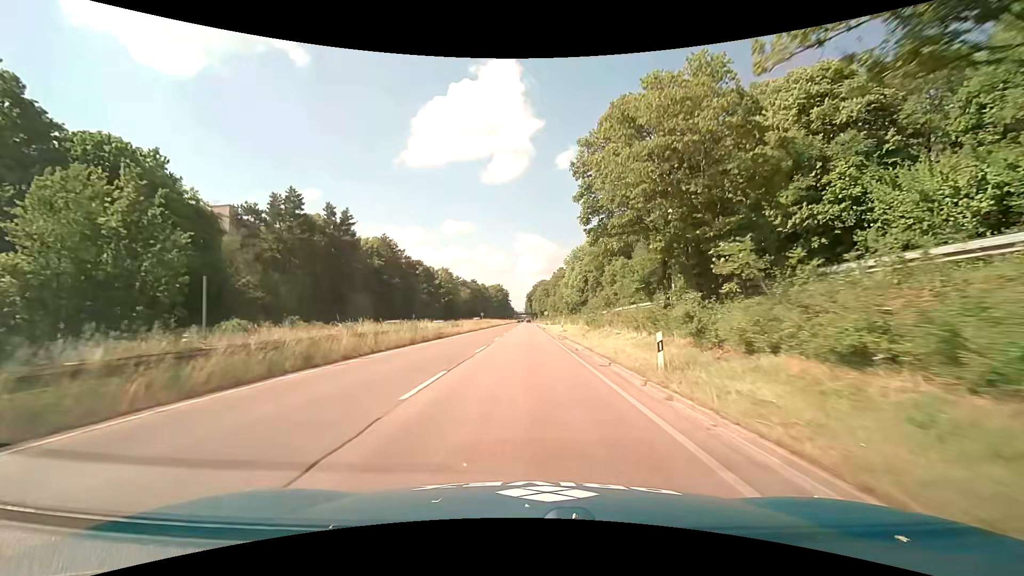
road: trunk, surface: asphalt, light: Day
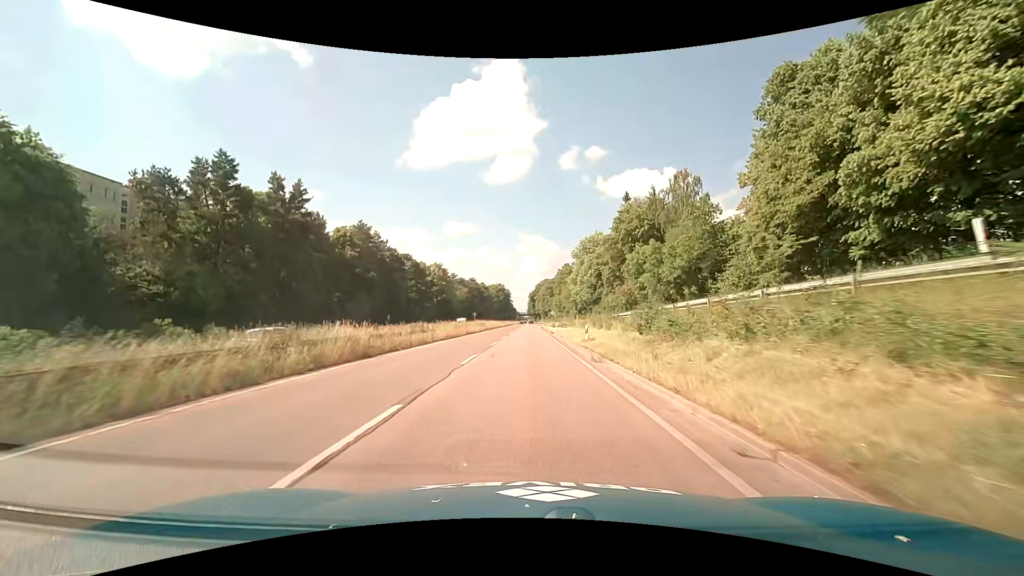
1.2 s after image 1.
(0.0, +16.8) m; 0°
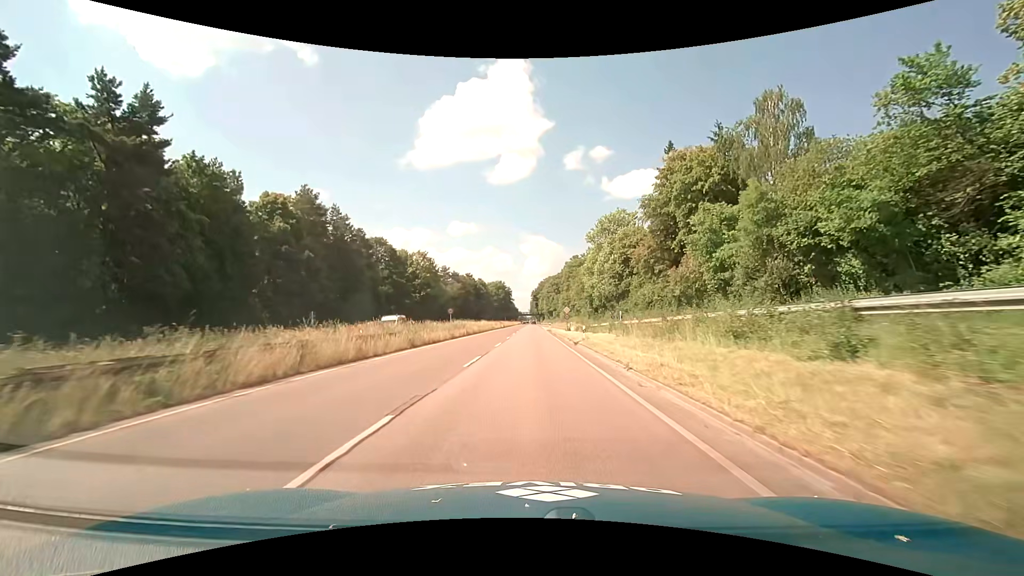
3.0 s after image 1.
(0.0, +25.0) m; 0°
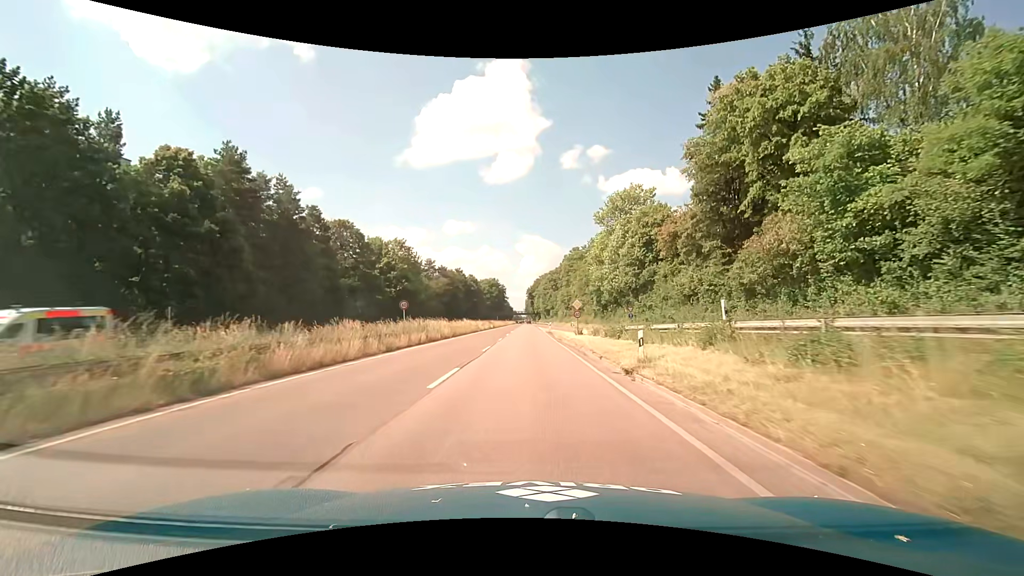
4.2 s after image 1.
(+0.2, +16.9) m; +1°
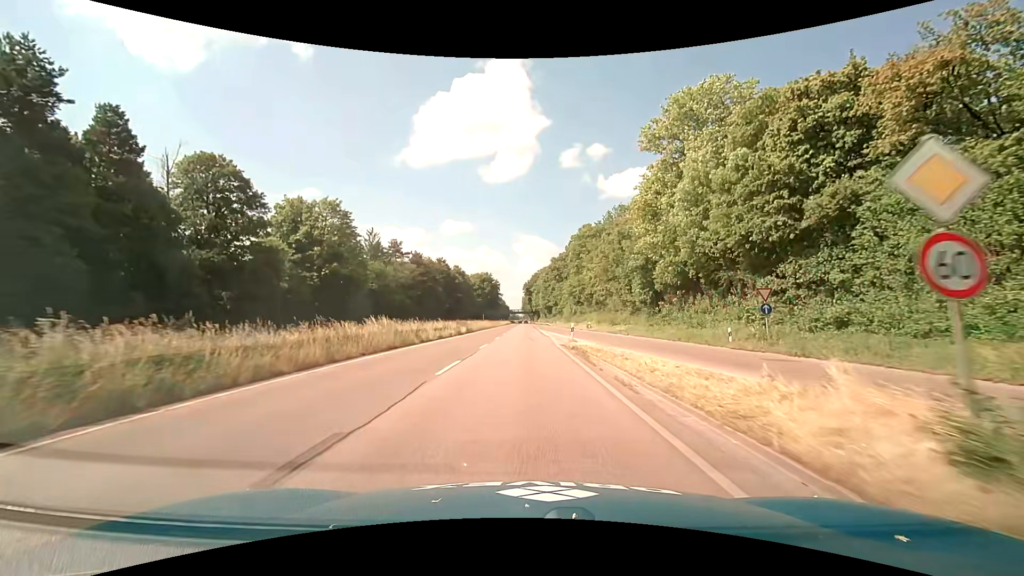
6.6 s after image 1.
(0.0, +34.4) m; 0°
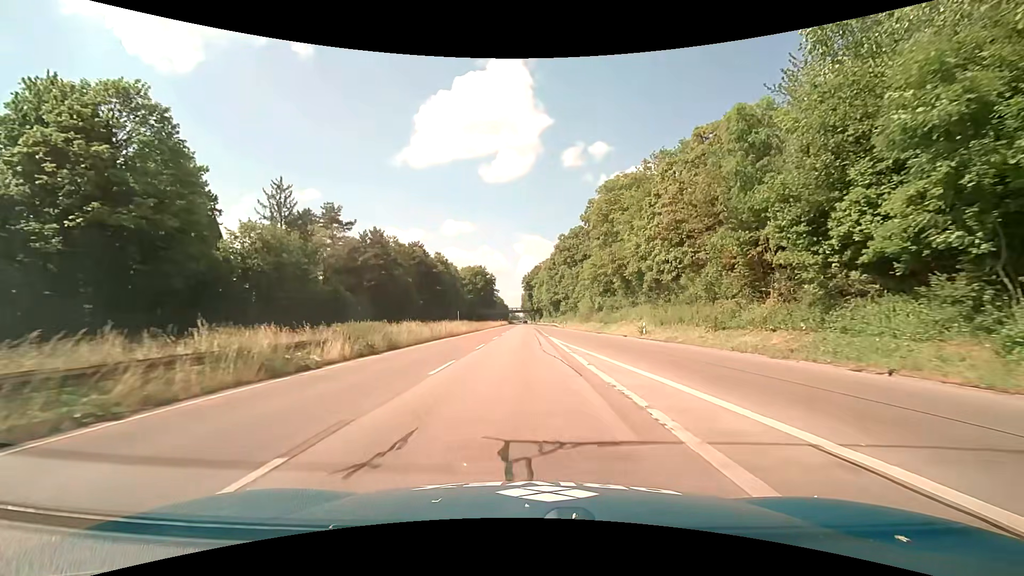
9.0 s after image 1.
(+0.1, +35.2) m; 0°
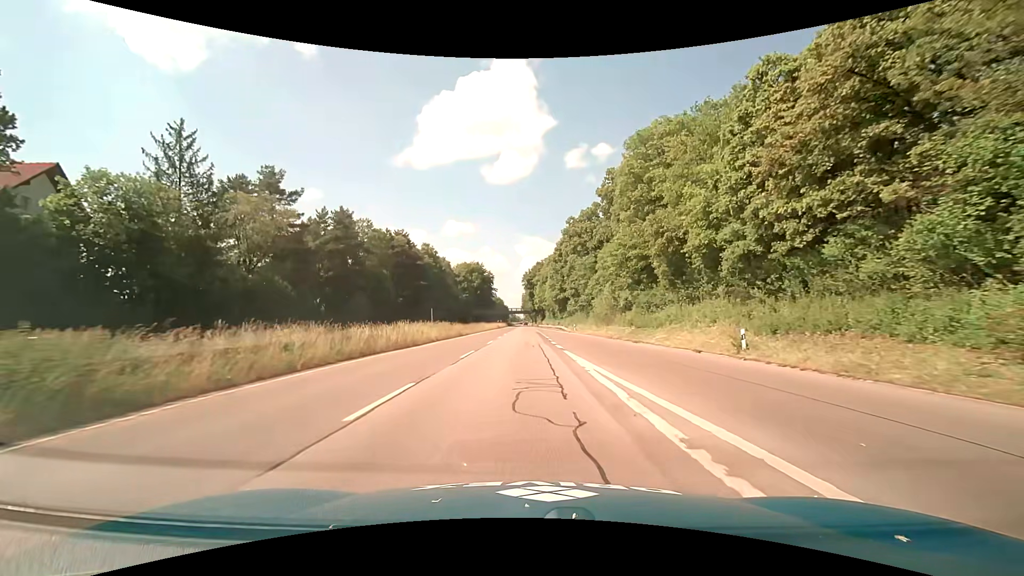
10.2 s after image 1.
(+0.1, +17.9) m; +1°
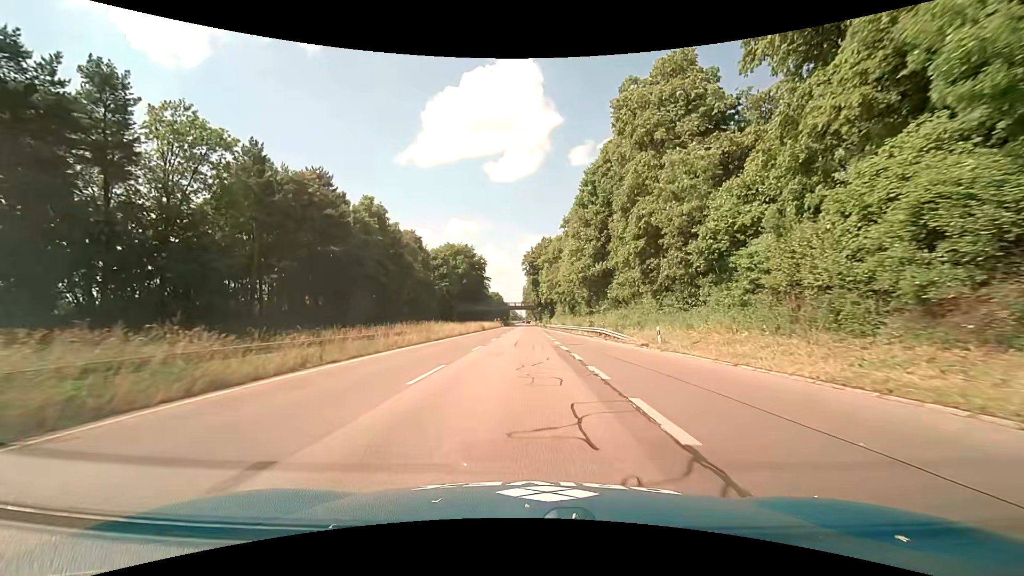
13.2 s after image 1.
(-0.4, +45.4) m; -1°
(0, +10) (0, +20) (0, +30) (0, +40) (0, +50) (0, +60) (0, +70) (0, +80) (0, +90) (0, +100) m
